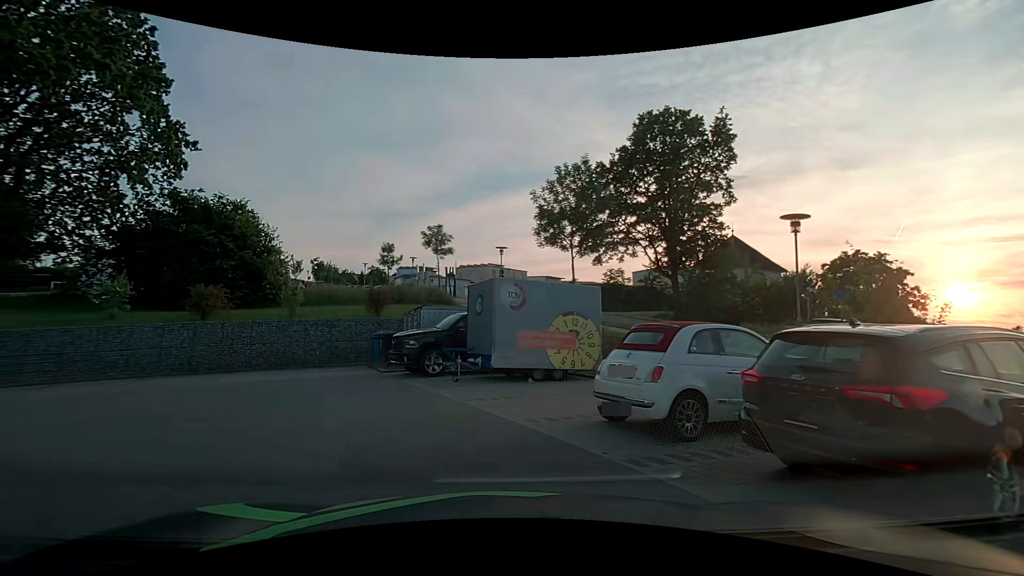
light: Day
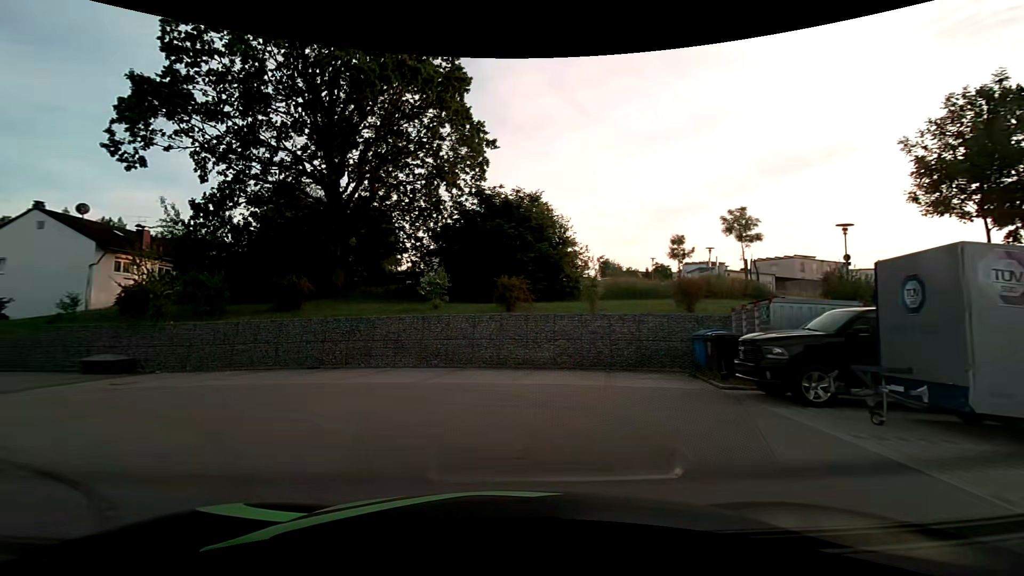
(-1.2, +4.3) m; -31°
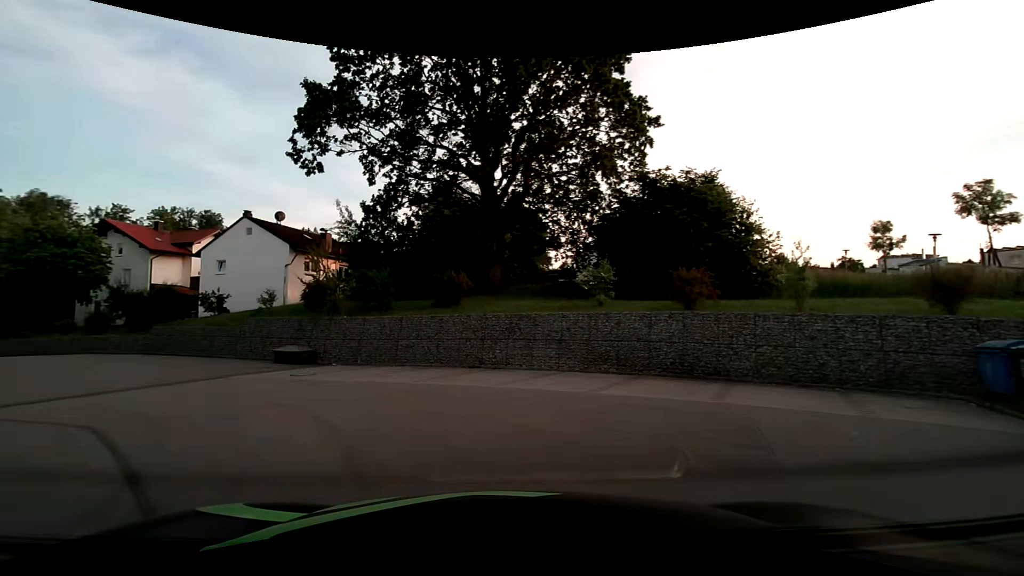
(-0.4, +2.5) m; -17°
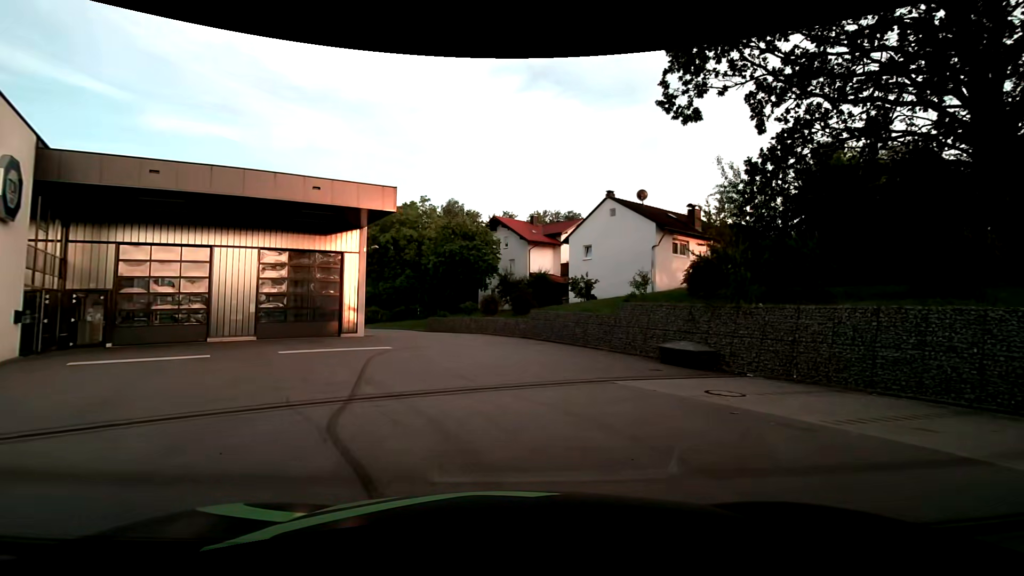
(-2.8, +6.7) m; -39°
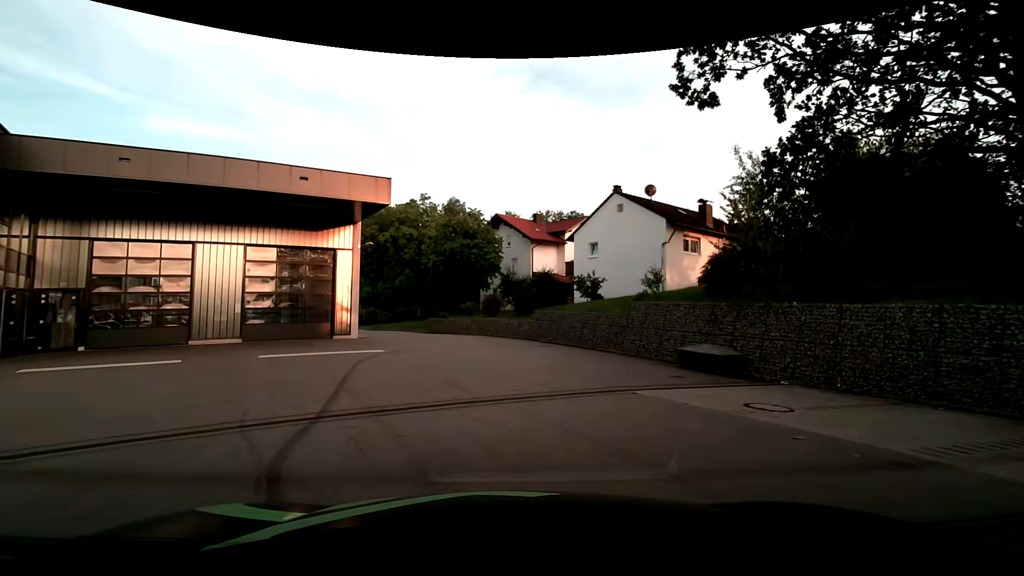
(0.0, +1.6) m; -1°
